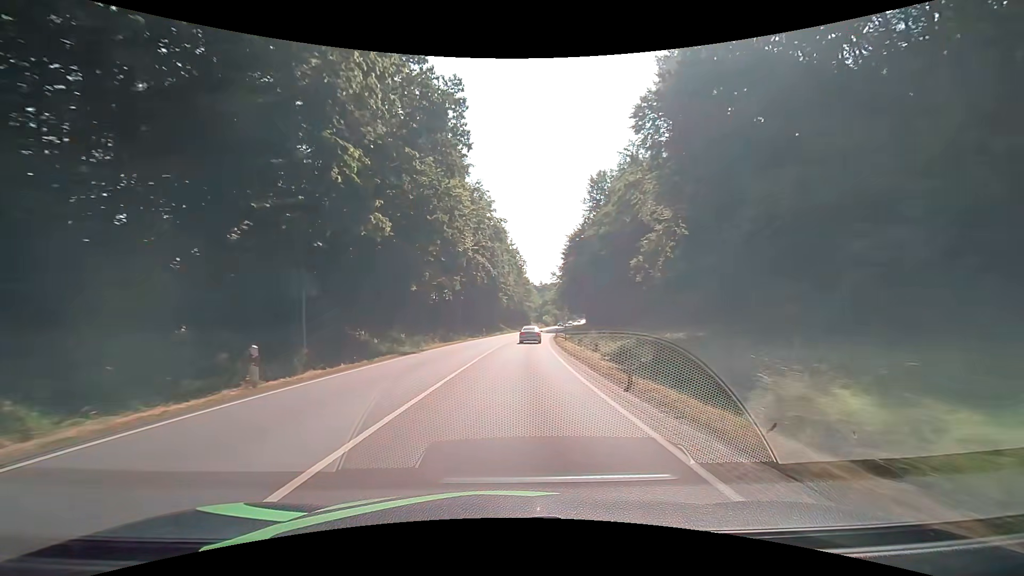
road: primary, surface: asphalt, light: Day
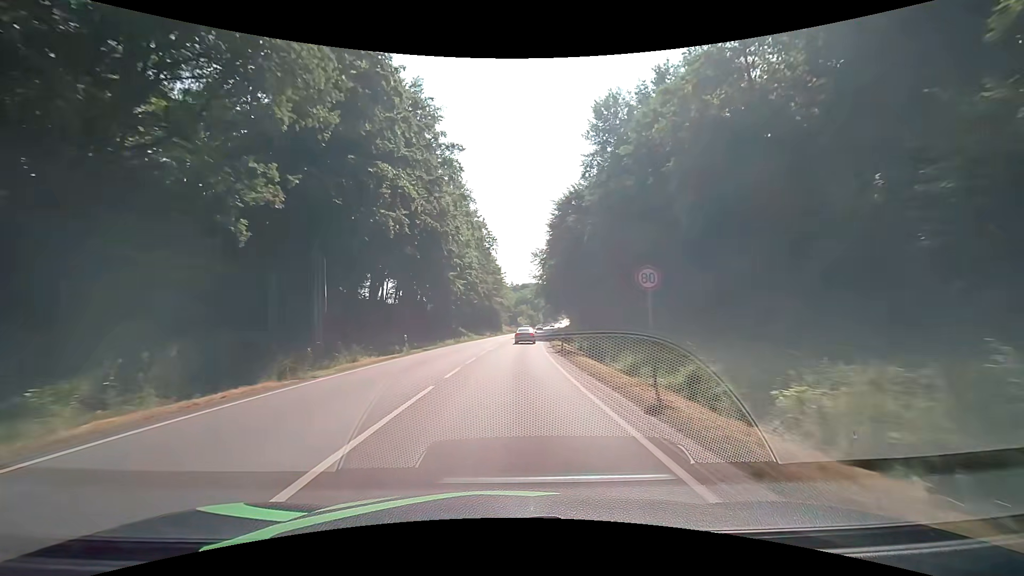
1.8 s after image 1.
(+1.4, +33.6) m; +4°
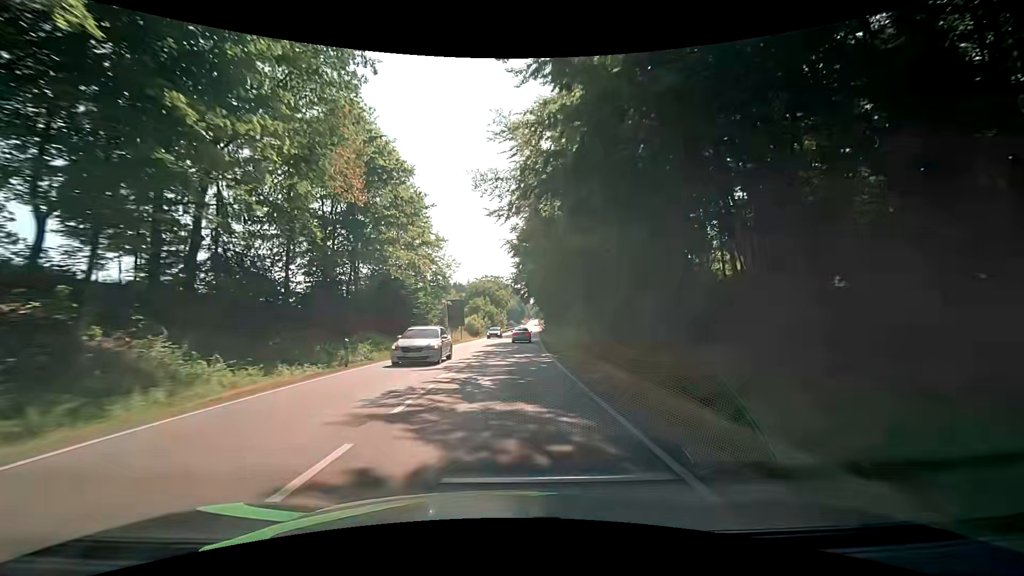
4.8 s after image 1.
(+2.2, +60.1) m; +4°
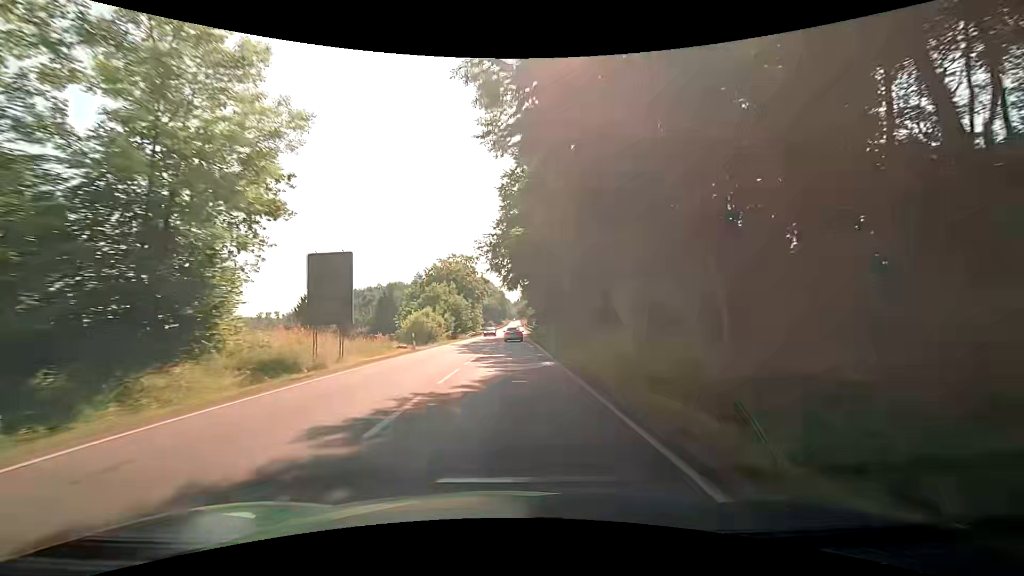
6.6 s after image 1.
(+0.9, +37.6) m; +3°
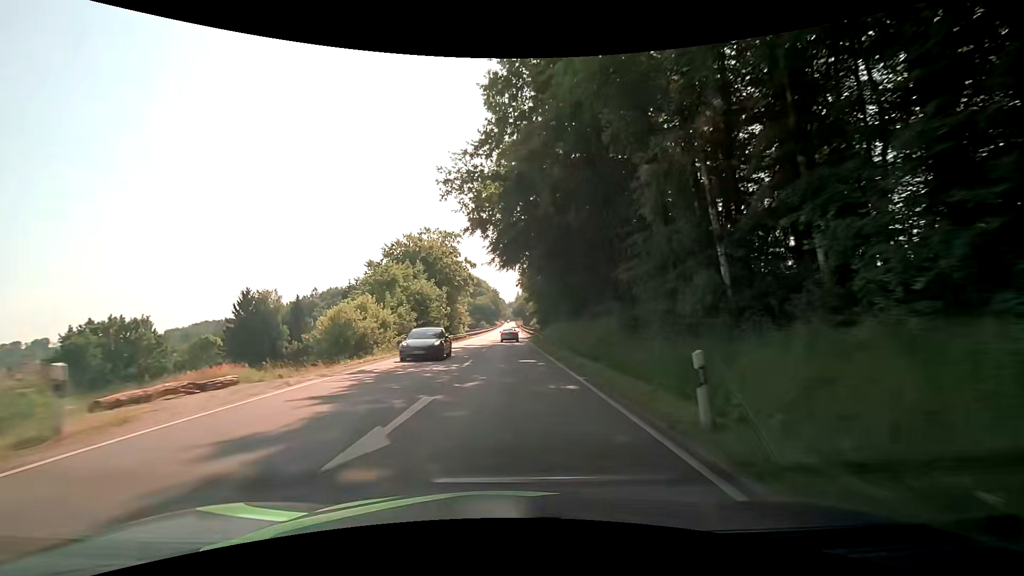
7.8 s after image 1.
(+0.1, +25.0) m; 0°
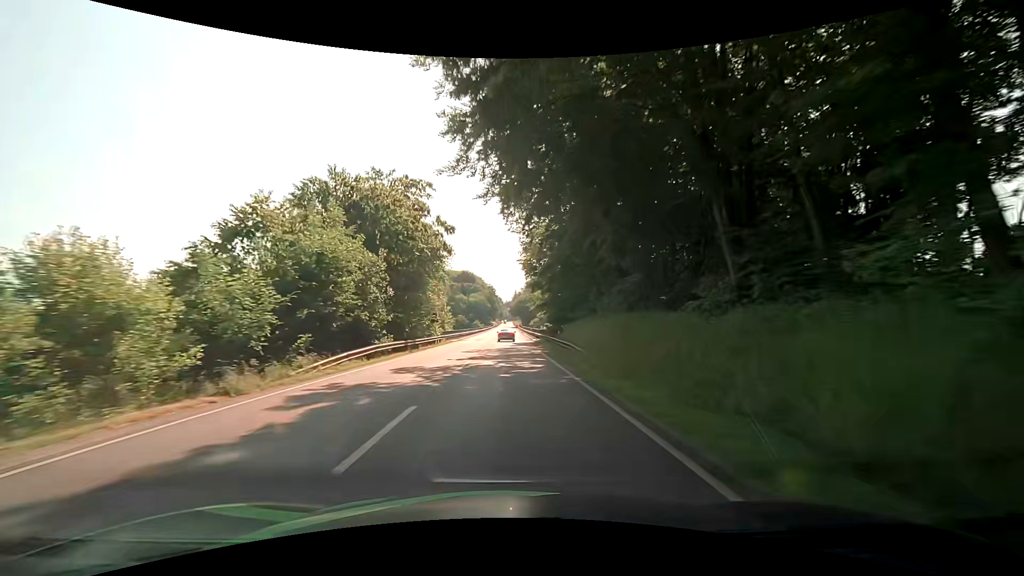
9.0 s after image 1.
(+0.3, +24.9) m; +1°
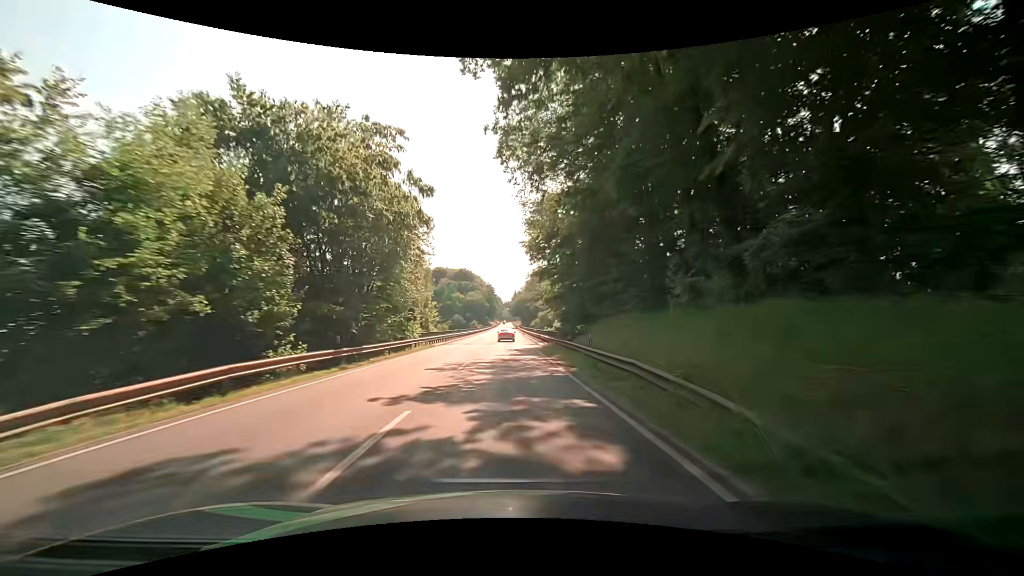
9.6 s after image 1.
(0.0, +12.5) m; 0°
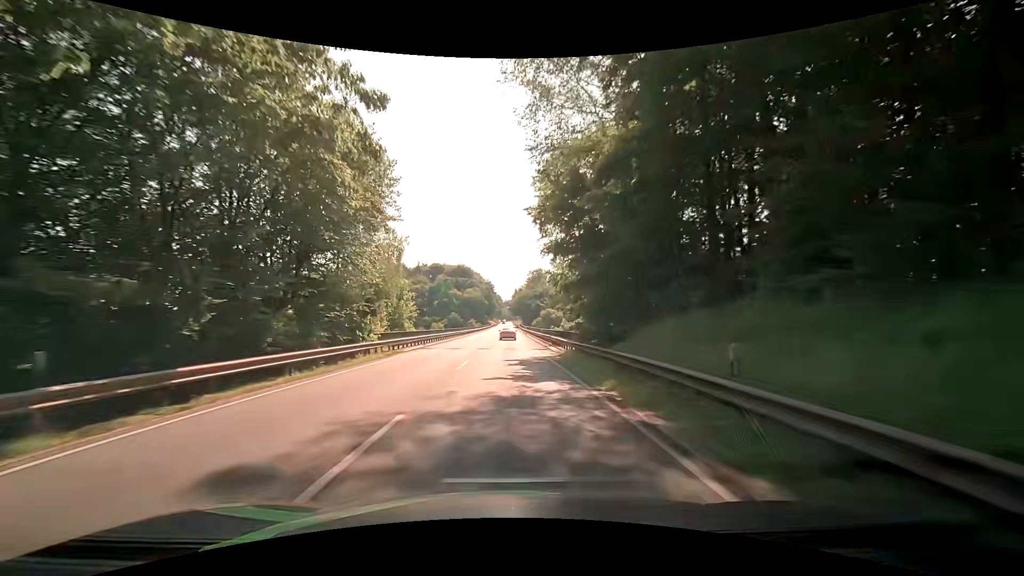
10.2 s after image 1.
(-0.1, +12.5) m; -1°
(0, +10) (0, +20) (0, +30) (+1, +40) (+1, +50) (+1, +60) (+1, +70) (+1, +80) (+1, +90) (+2, +100) m
